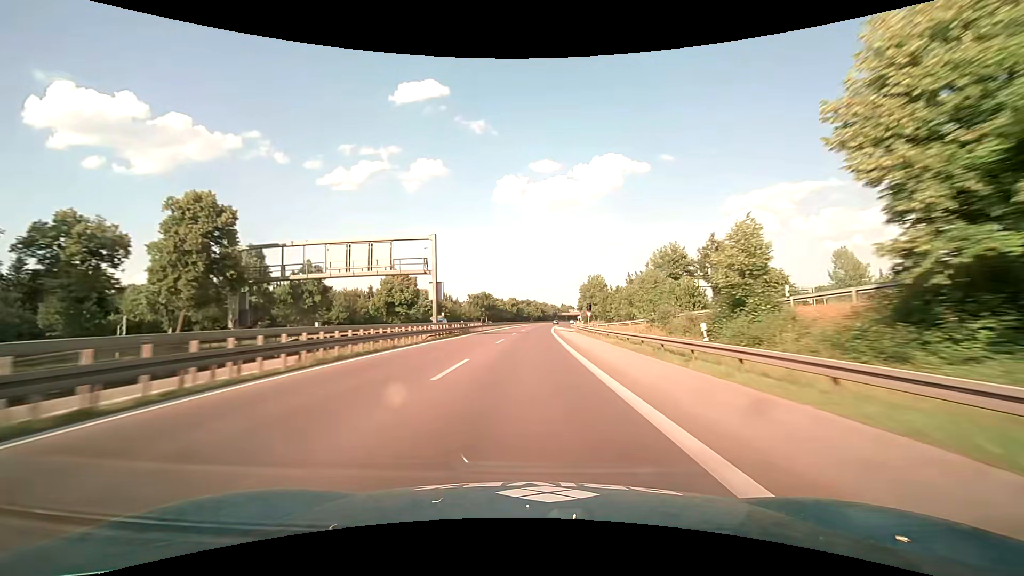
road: motorway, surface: asphalt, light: Day
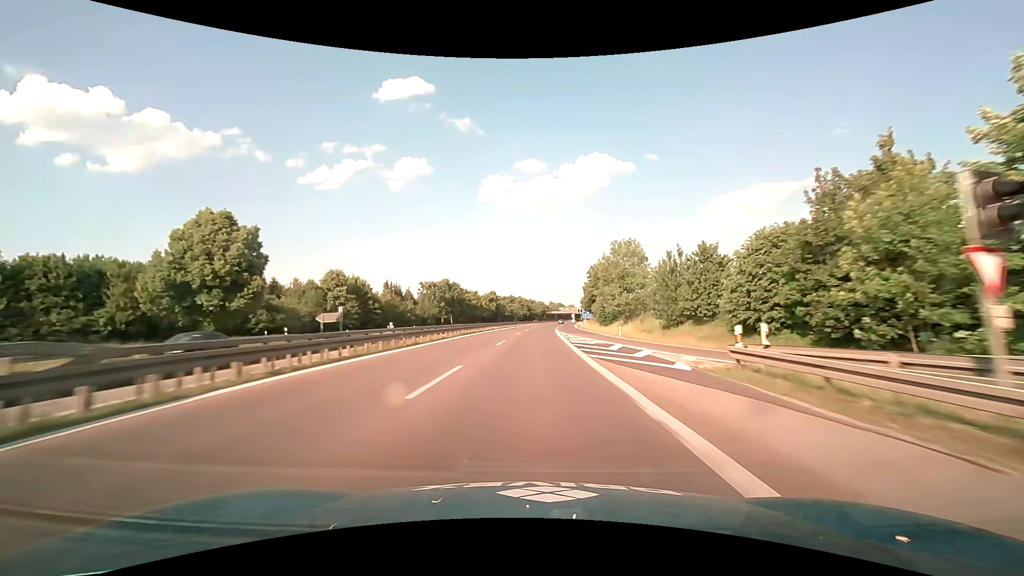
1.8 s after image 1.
(+0.7, +56.0) m; +2°
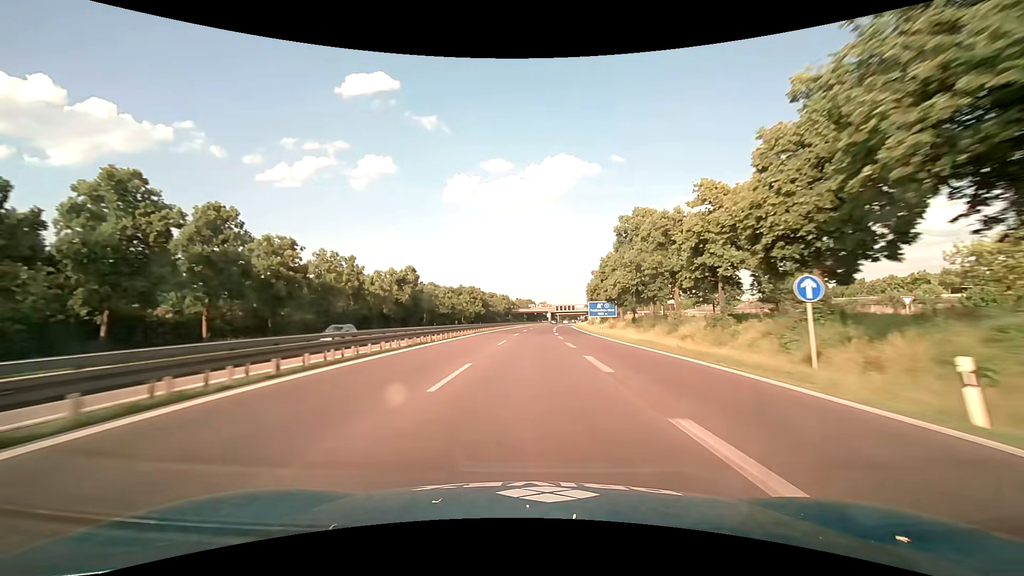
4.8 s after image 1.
(+3.0, +93.3) m; +4°
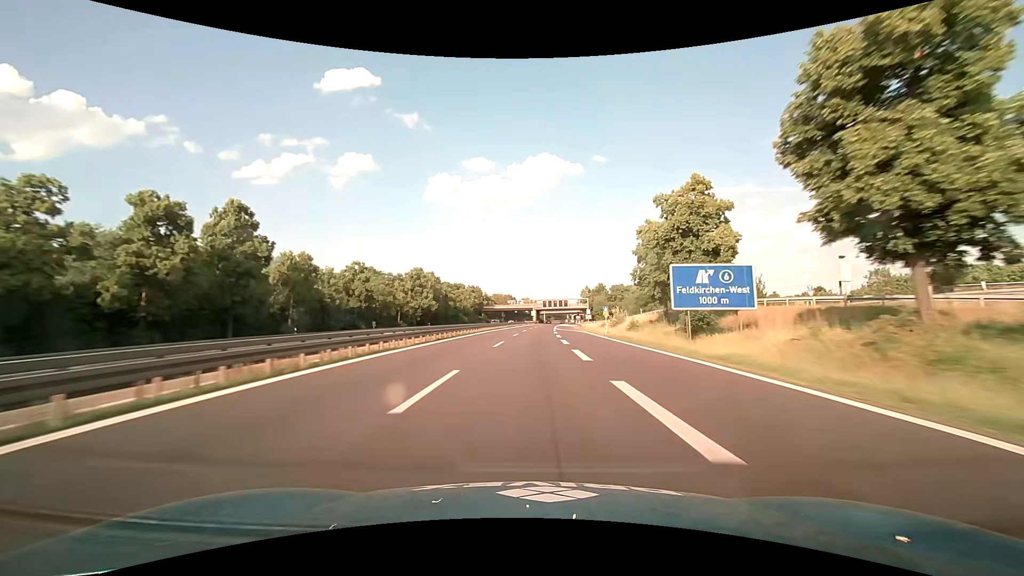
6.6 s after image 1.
(+1.0, +56.1) m; +2°
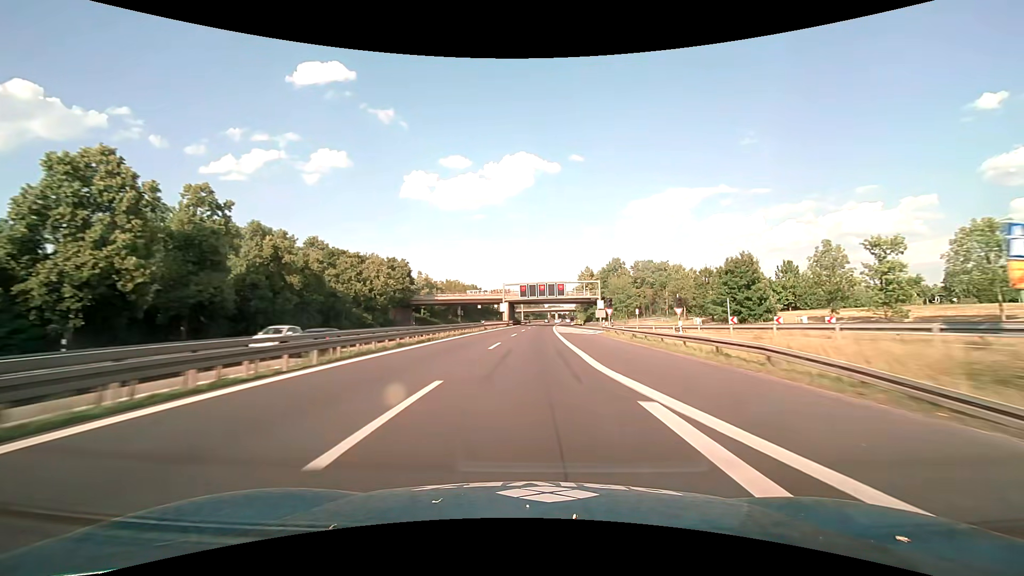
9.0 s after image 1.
(+2.2, +74.8) m; +3°
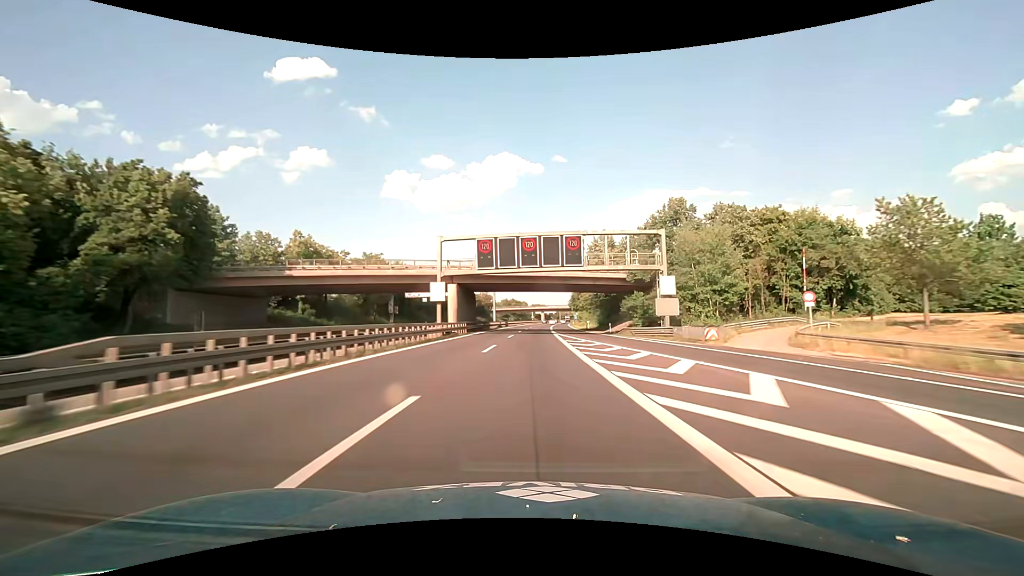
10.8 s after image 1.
(+1.0, +56.1) m; +2°
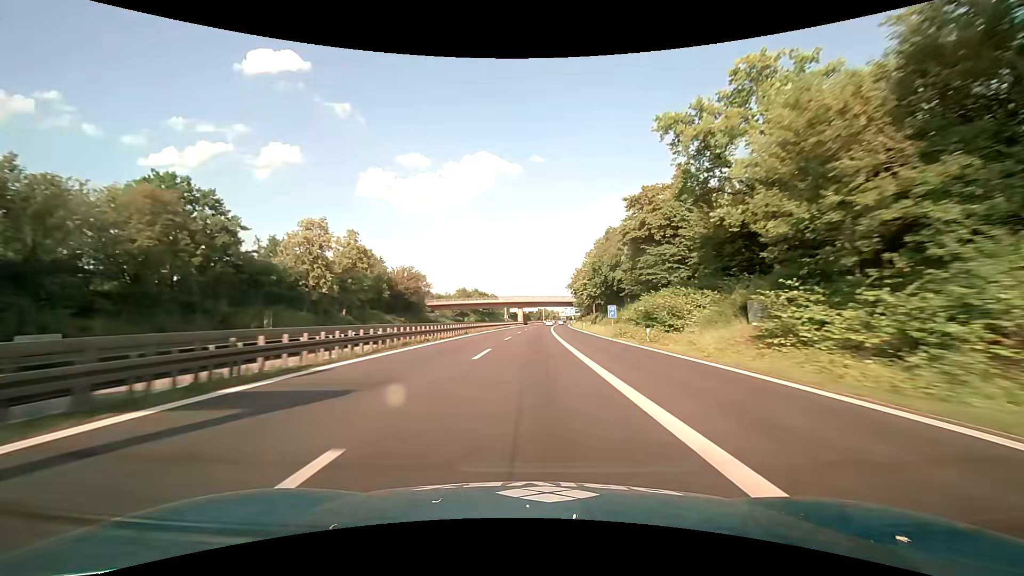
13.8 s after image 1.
(+1.8, +93.7) m; +3°
(0, +10) (0, +20) (0, +30) (0, +40) (+1, +50) (+1, +60) (+1, +70) (+2, +80) (+2, +90) (+3, +100) m
